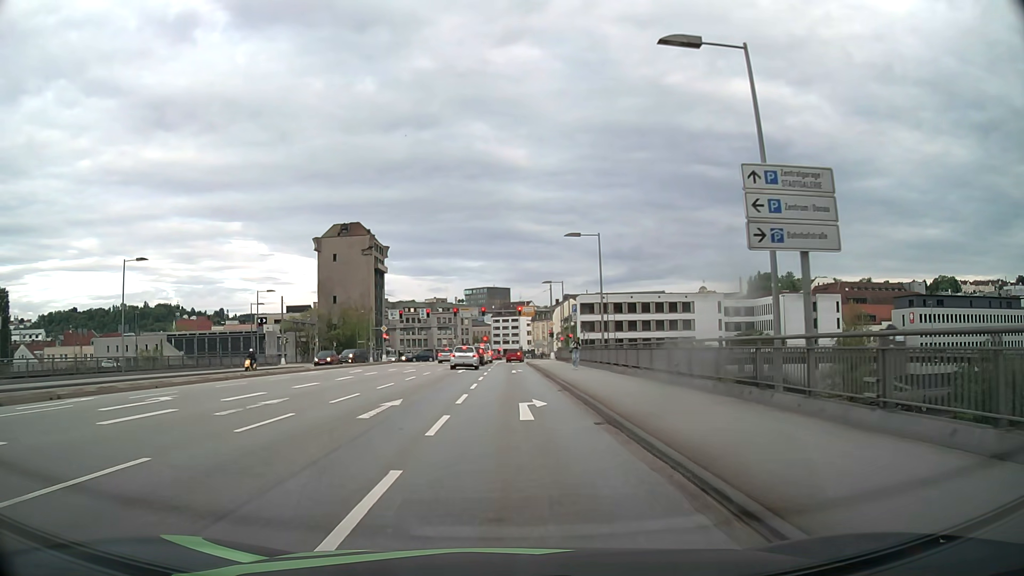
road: primary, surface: asphalt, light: Day
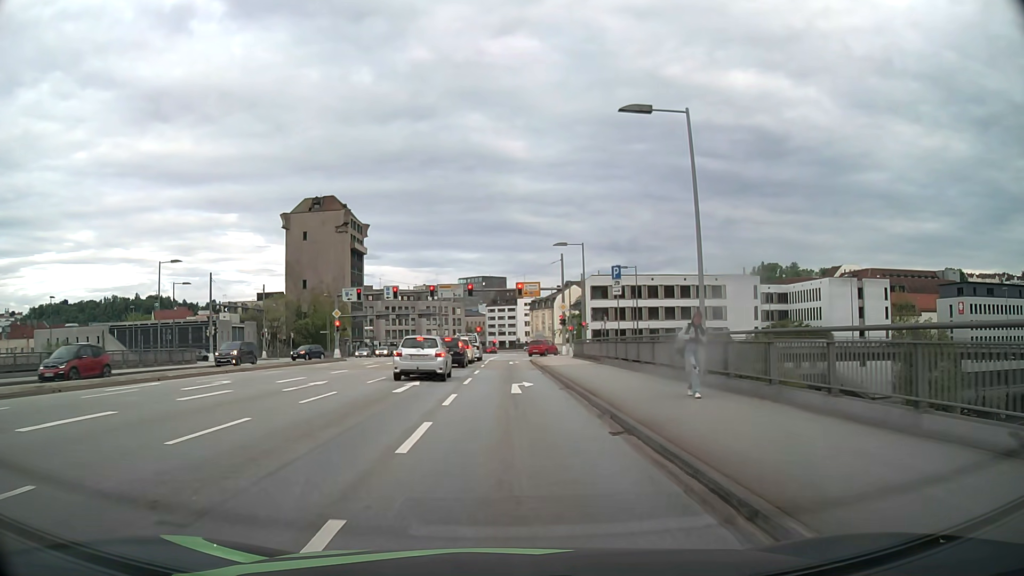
(+0.1, +20.3) m; 0°
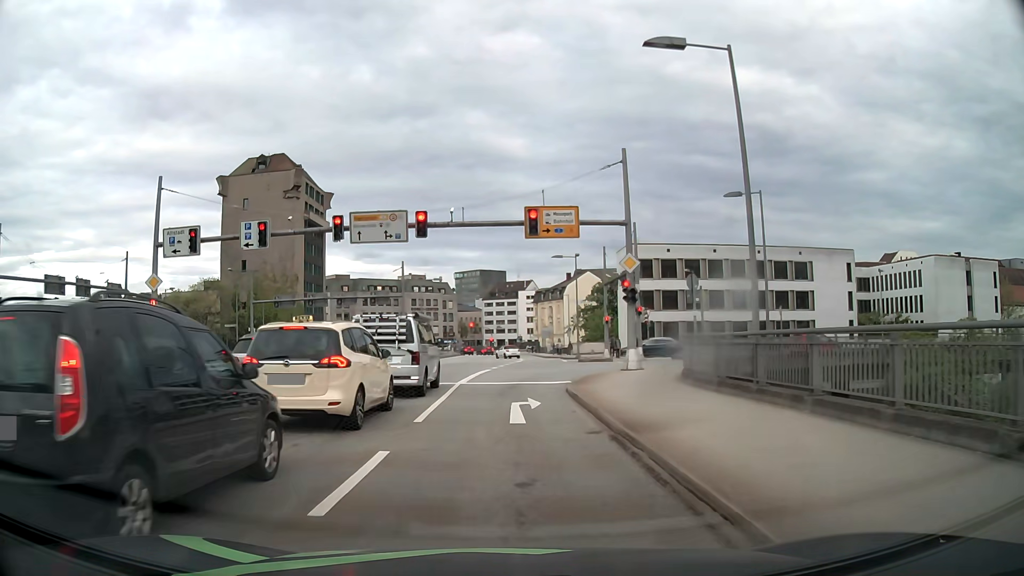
(+0.1, +31.1) m; 0°
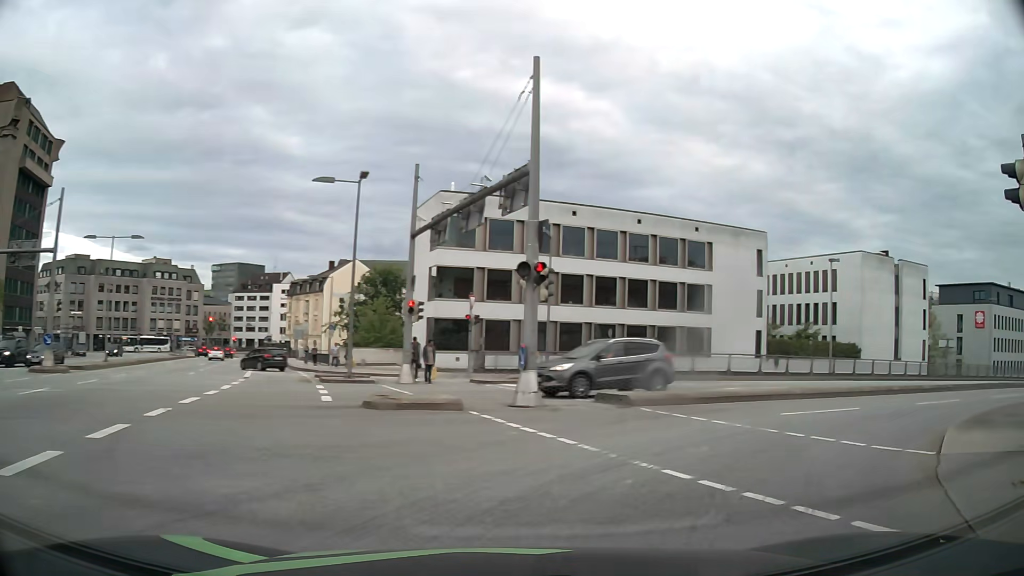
(+1.3, +26.5) m; +19°
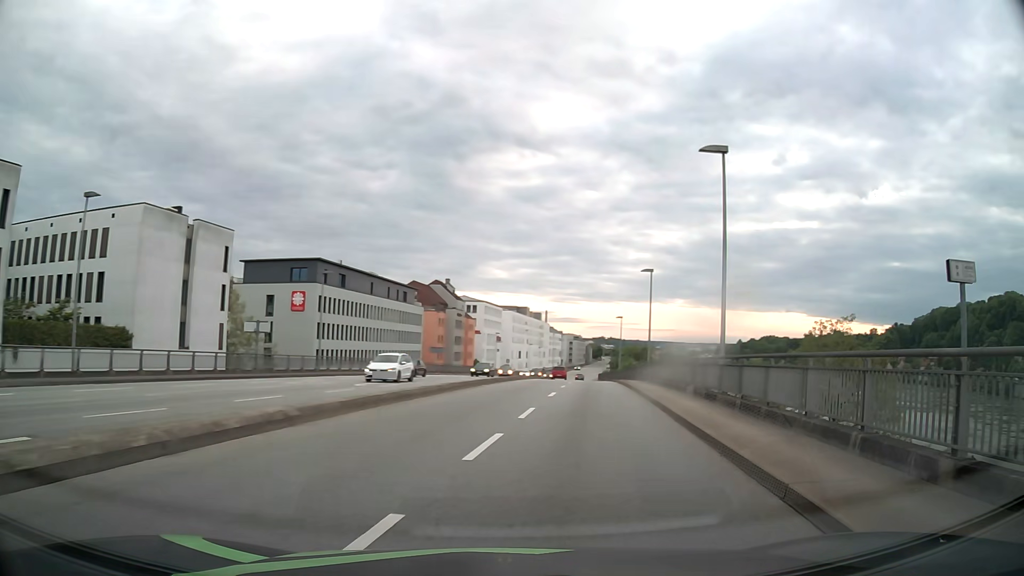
(+8.6, +14.5) m; +62°
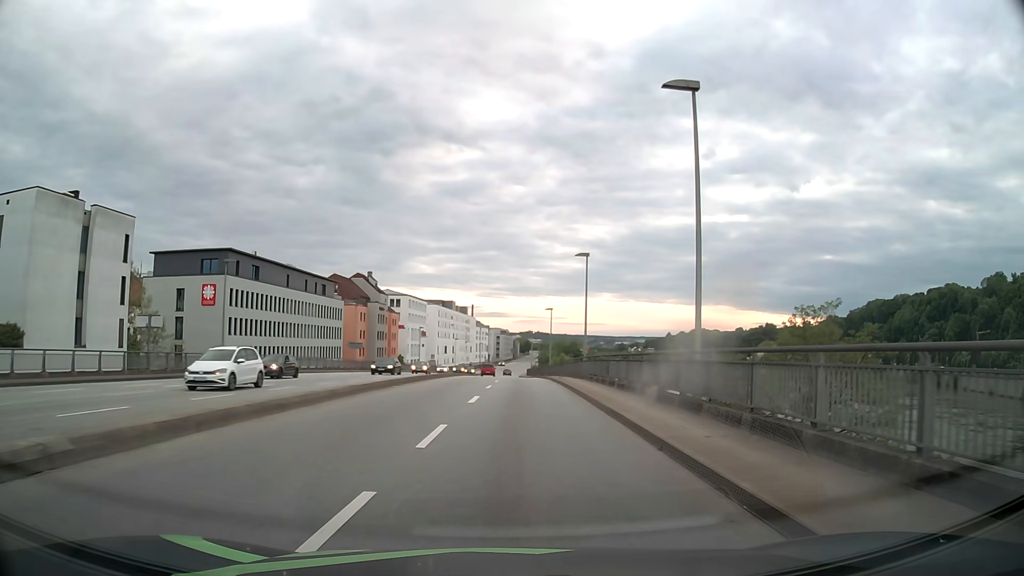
(+0.4, +5.2) m; +6°
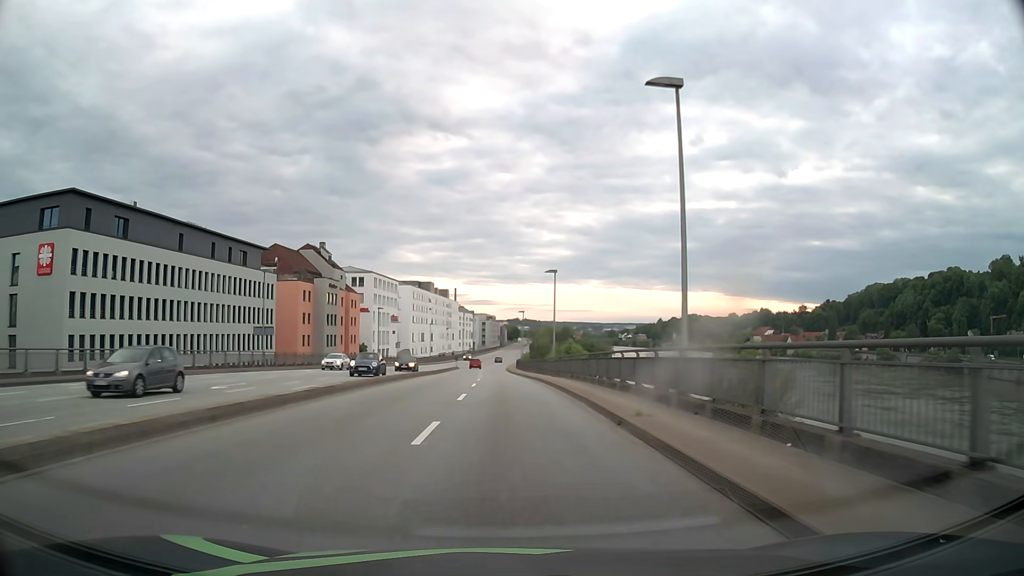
(+0.6, +27.5) m; +1°
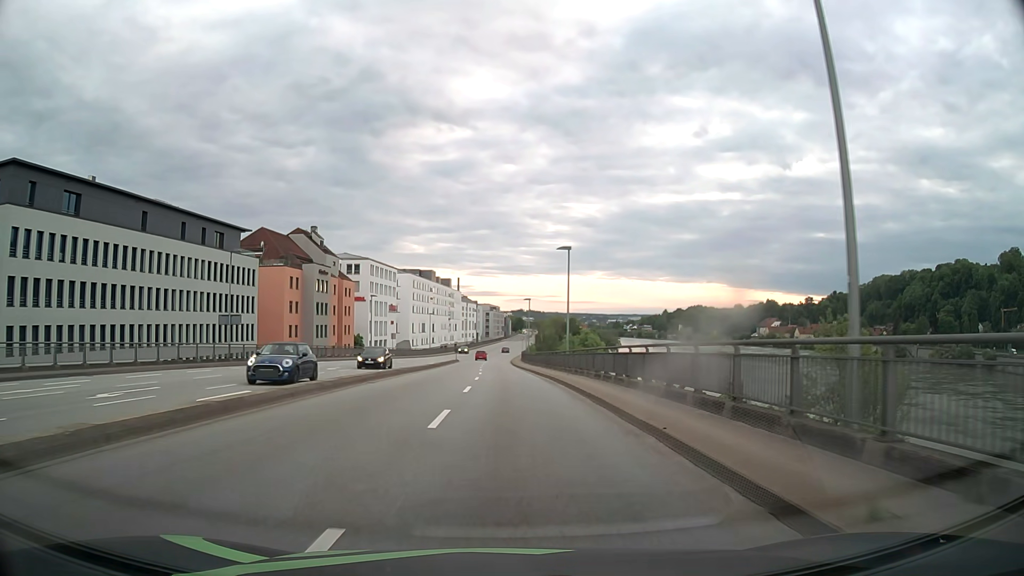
(0.0, +7.8) m; 0°
(0, +10) (0, +20) (0, +30) (0, +40) (-1, +50) (-1, +60) (-1, +70) (-1, +80) (-1, +90) (-1, +100) m
